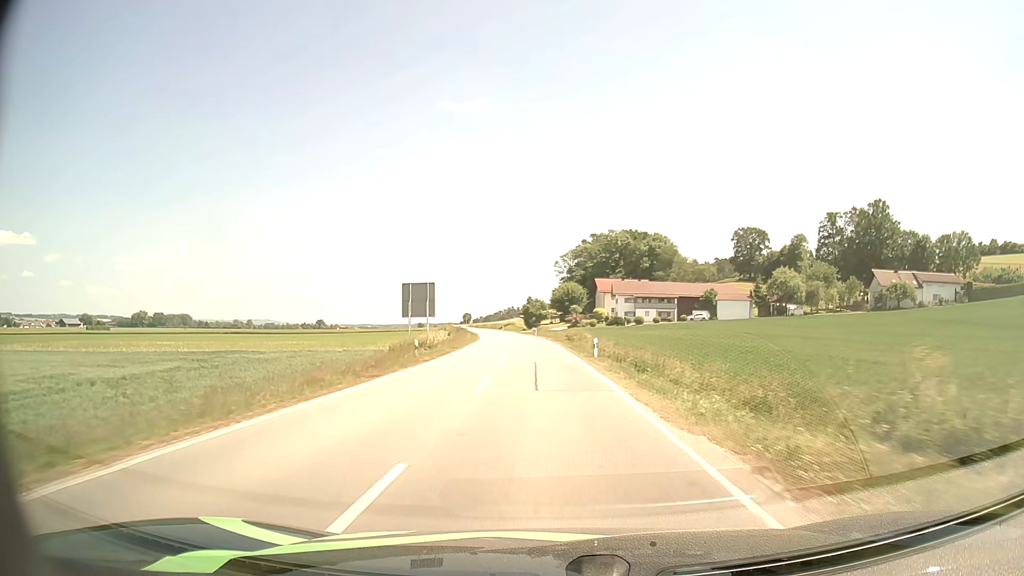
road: secondary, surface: asphalt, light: Day
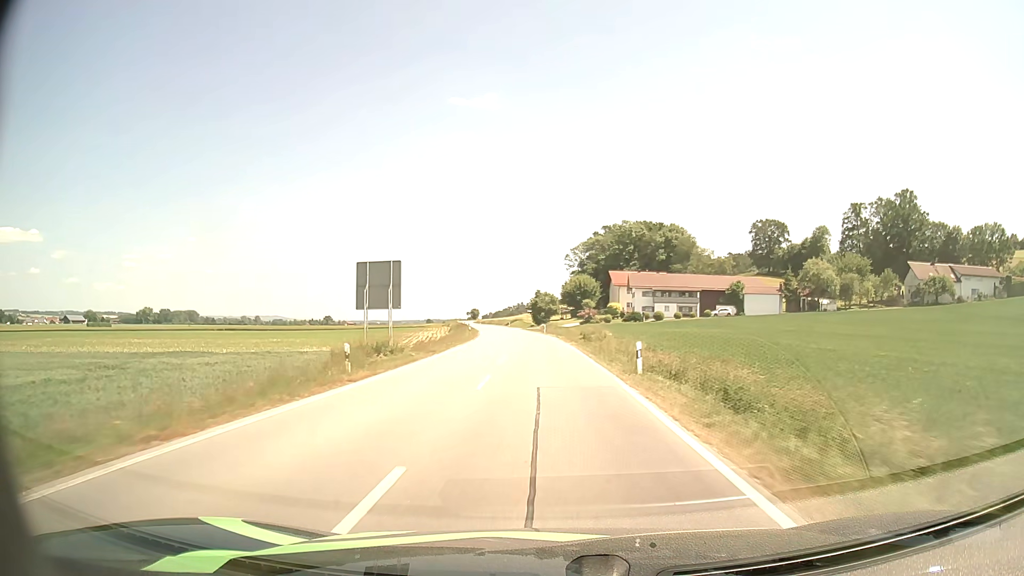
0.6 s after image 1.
(-0.1, +11.5) m; -1°
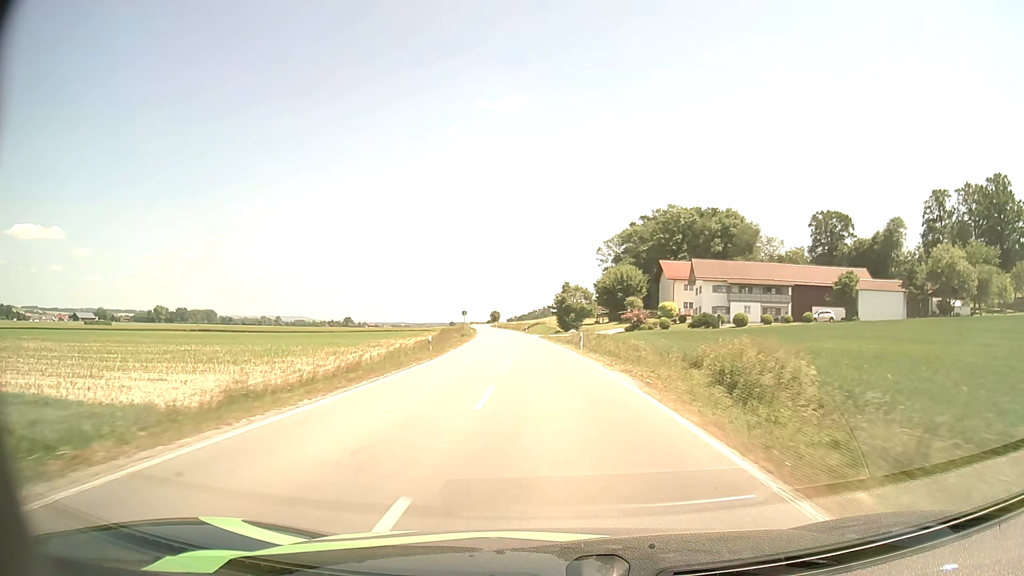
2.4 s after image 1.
(-0.8, +35.0) m; -2°
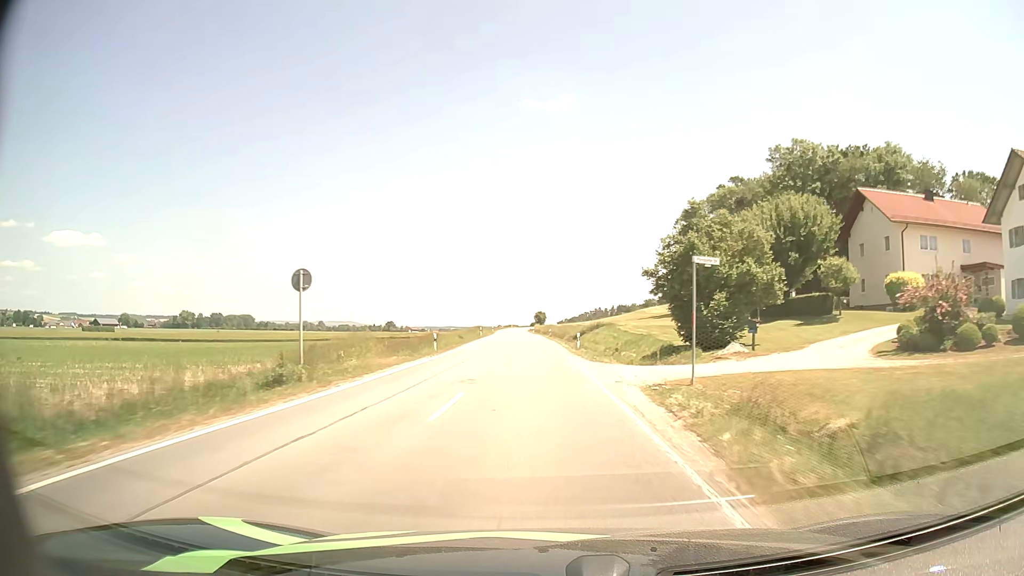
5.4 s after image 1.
(-1.8, +60.2) m; -4°
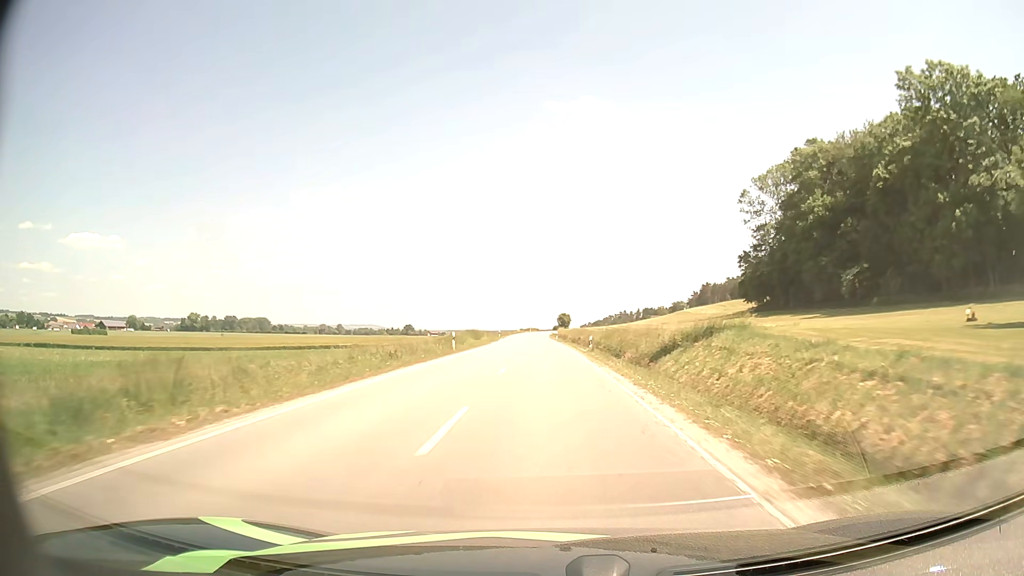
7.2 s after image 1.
(-0.8, +36.8) m; -2°
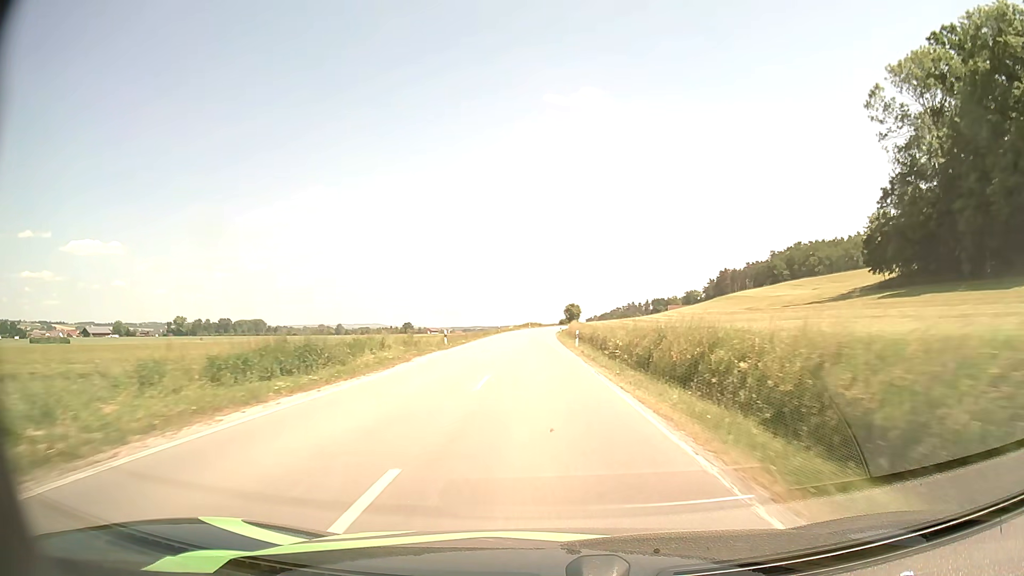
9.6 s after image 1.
(-0.1, +50.7) m; 0°
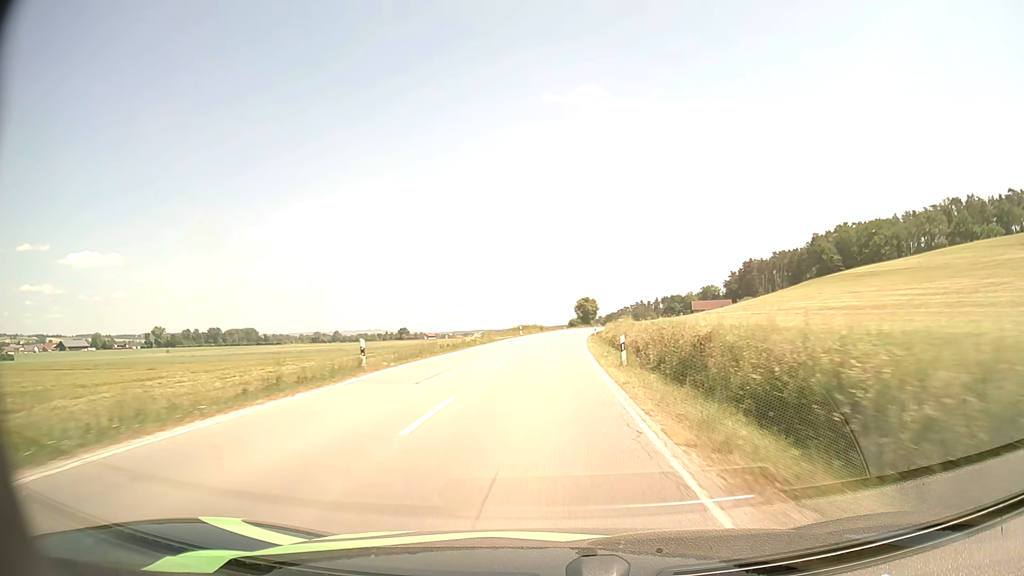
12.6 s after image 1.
(-0.5, +62.9) m; 0°
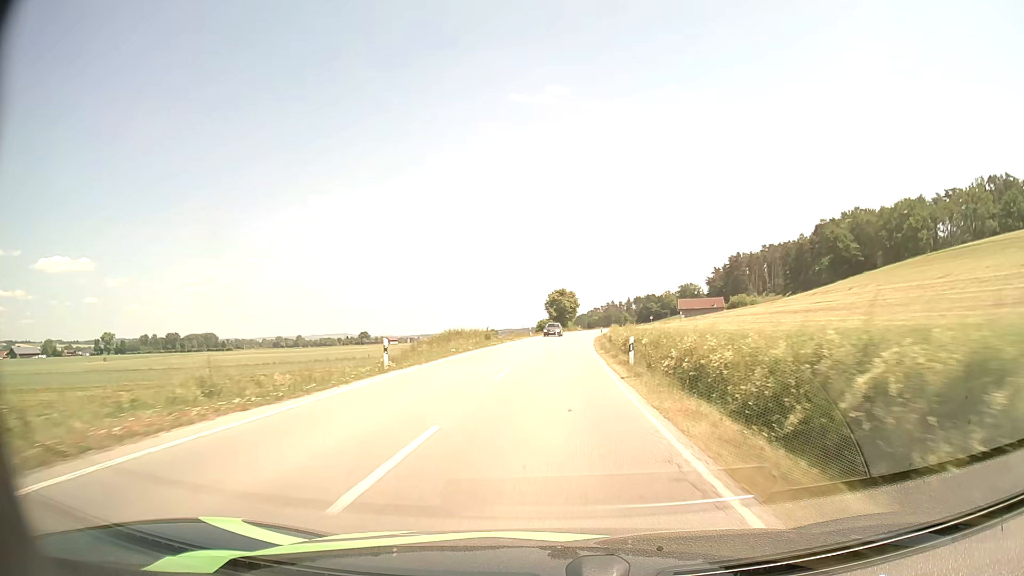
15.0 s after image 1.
(+1.1, +48.1) m; +3°
(0, +10) (0, +20) (+1, +30) (+1, +40) (+2, +50) (+2, +60) (+3, +70) (+4, +80) (+5, +90) (+7, +100) m
